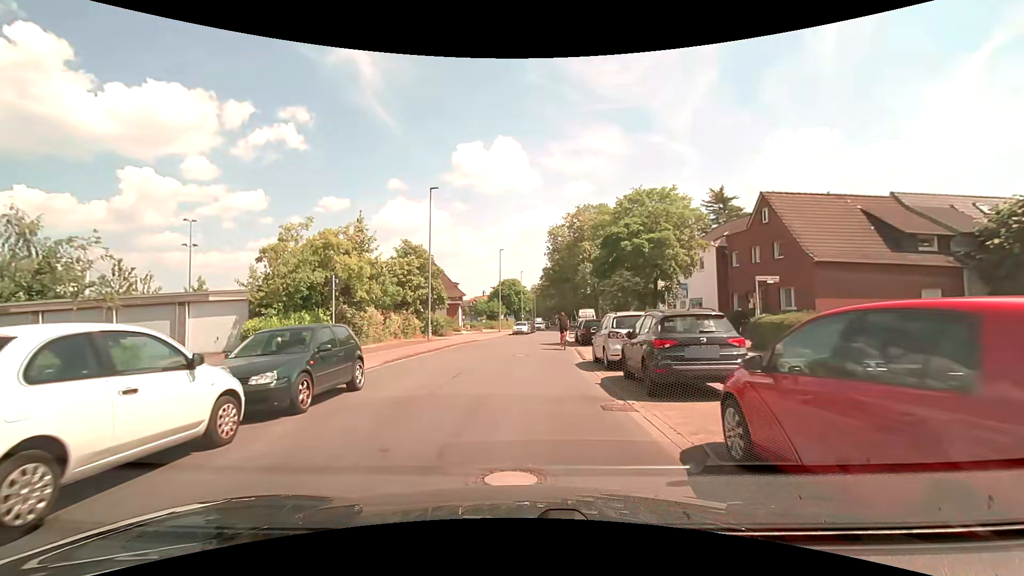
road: unclassified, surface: asphalt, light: Day
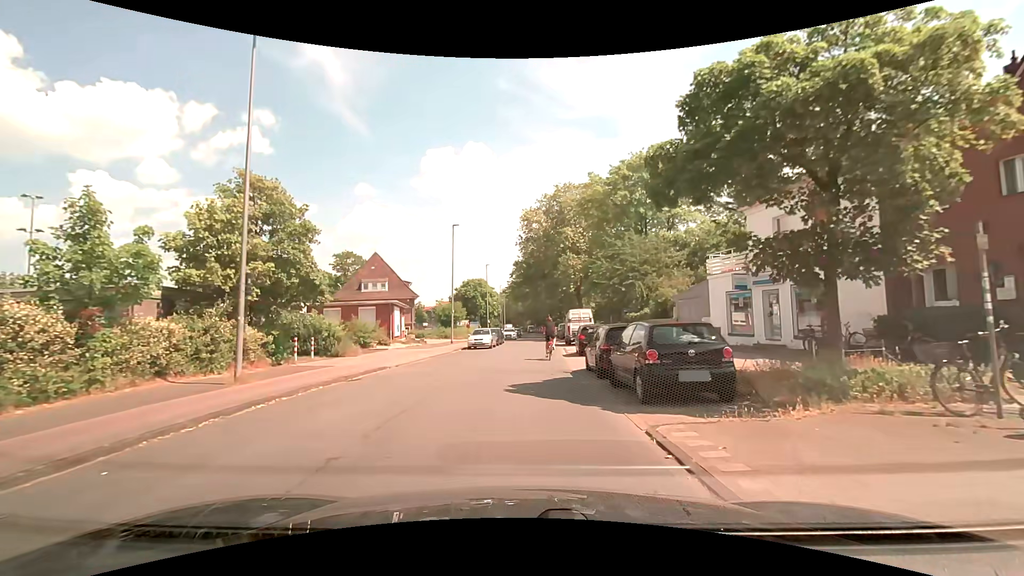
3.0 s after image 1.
(+0.6, +19.1) m; +4°
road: residential
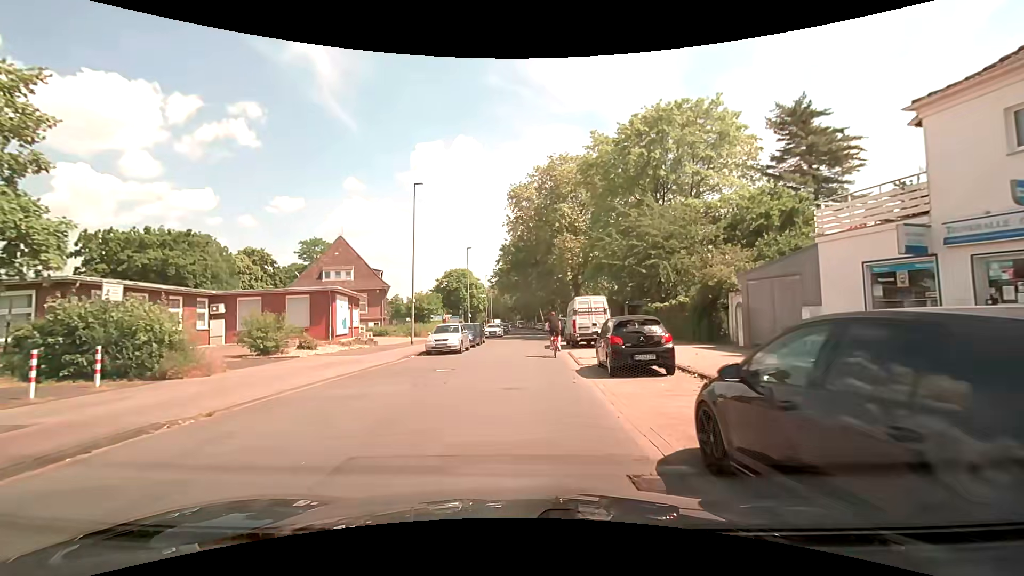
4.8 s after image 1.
(+0.1, +11.4) m; +1°
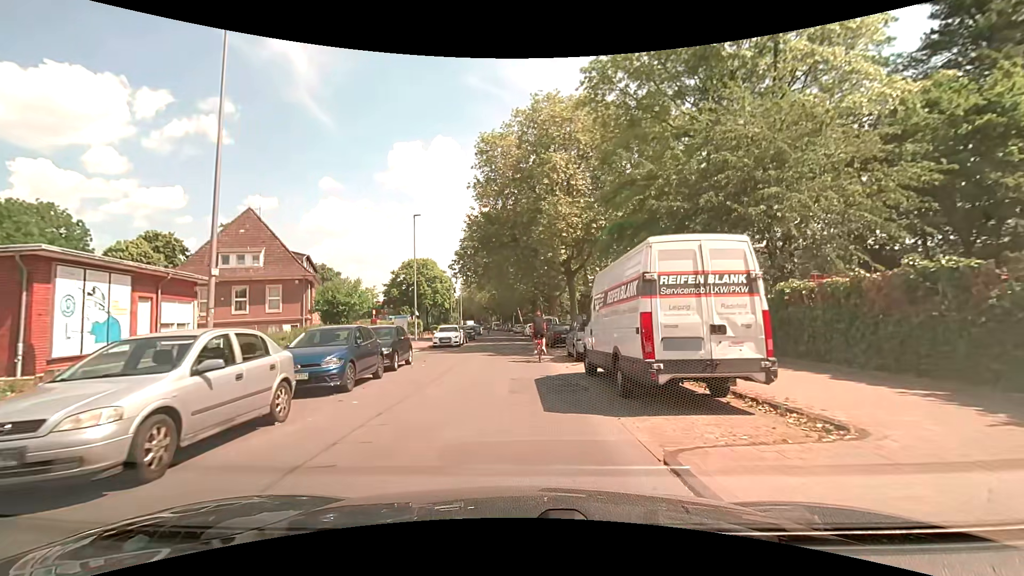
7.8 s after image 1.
(+0.2, +18.5) m; +2°
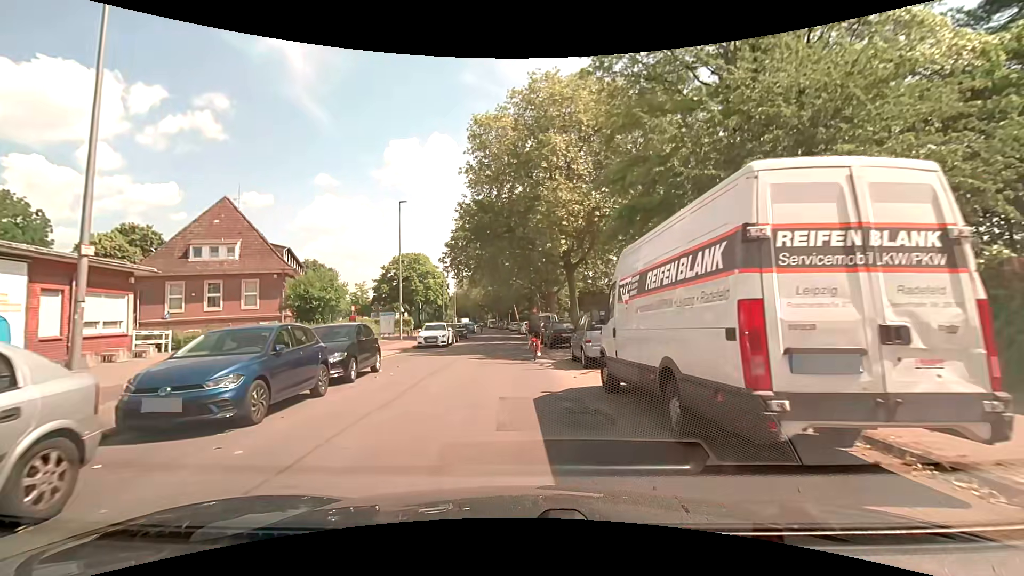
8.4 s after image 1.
(0.0, +3.6) m; 0°
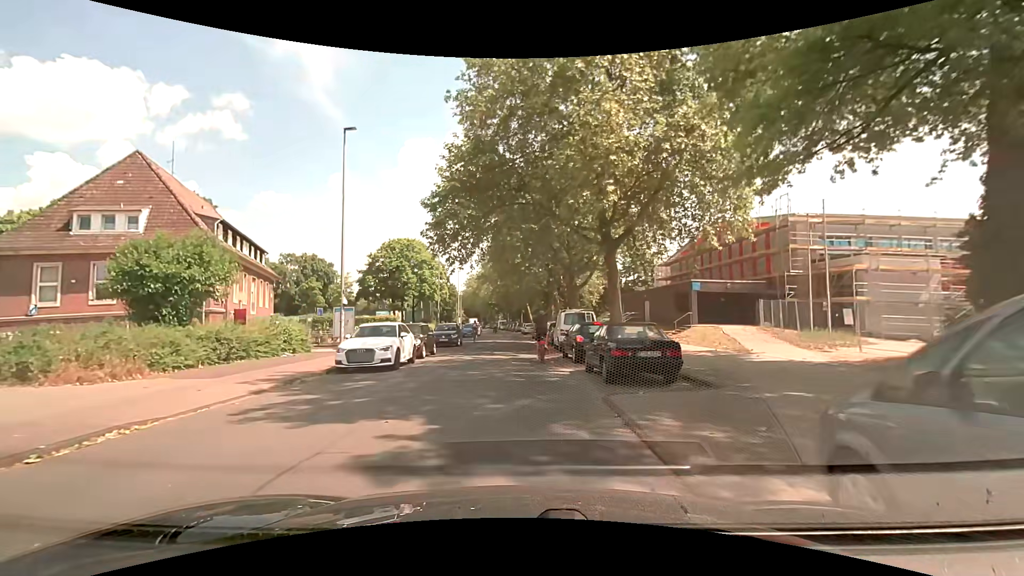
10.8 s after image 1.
(-0.1, +14.3) m; -1°
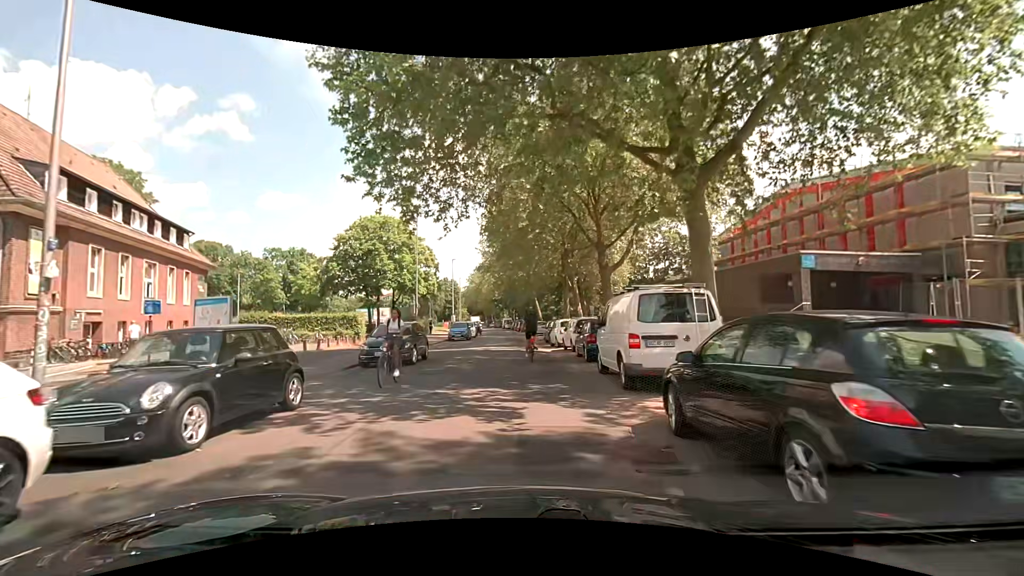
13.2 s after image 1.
(-0.1, +14.3) m; 0°
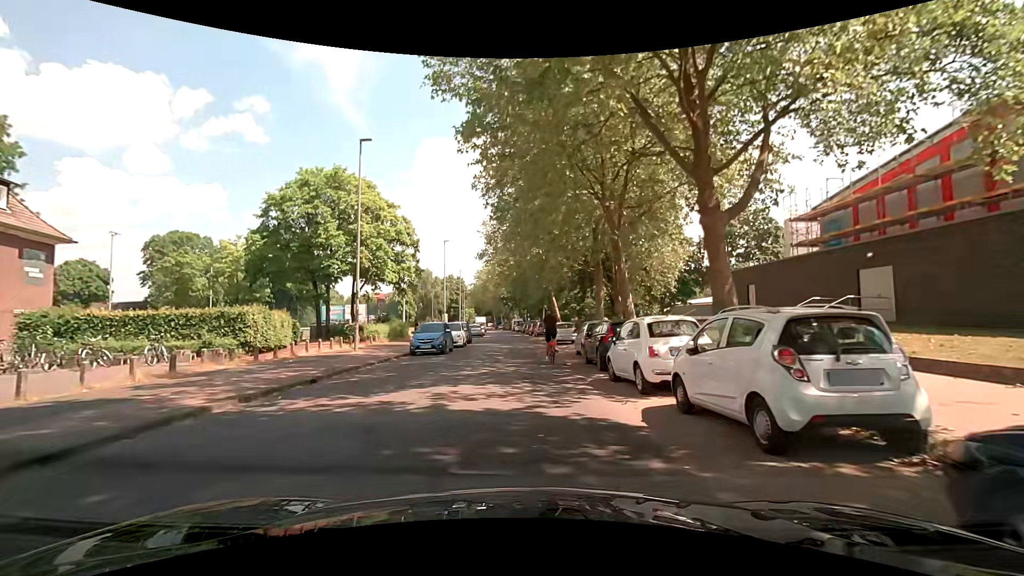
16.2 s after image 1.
(-0.4, +16.8) m; -2°
(0, +10) (0, +20) (-1, +30) (-1, +40) (-1, +50) (-2, +60) (-3, +70) (-3, +80) (-4, +90) (-5, +100) m
